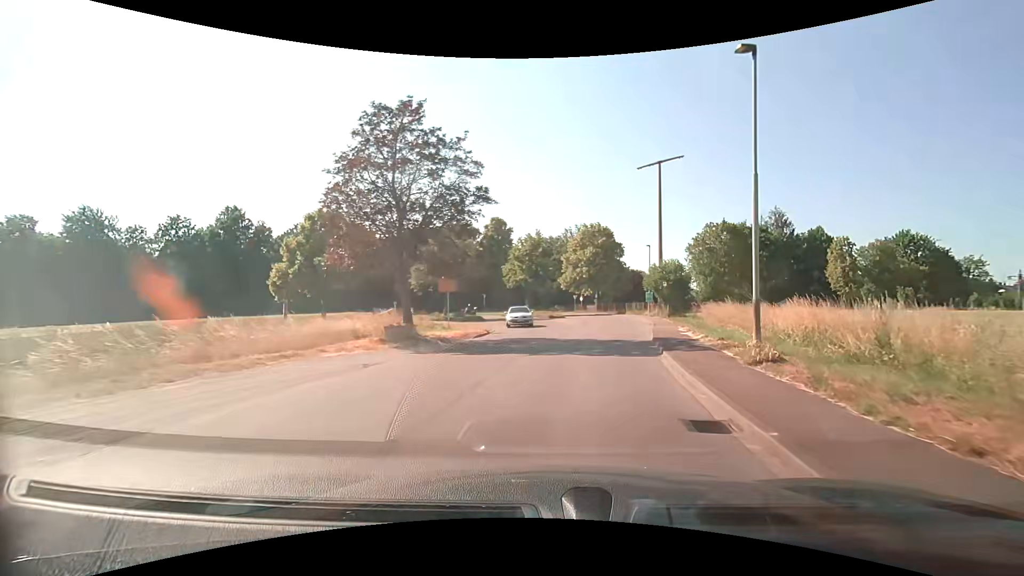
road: unclassified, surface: asphalt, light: Day
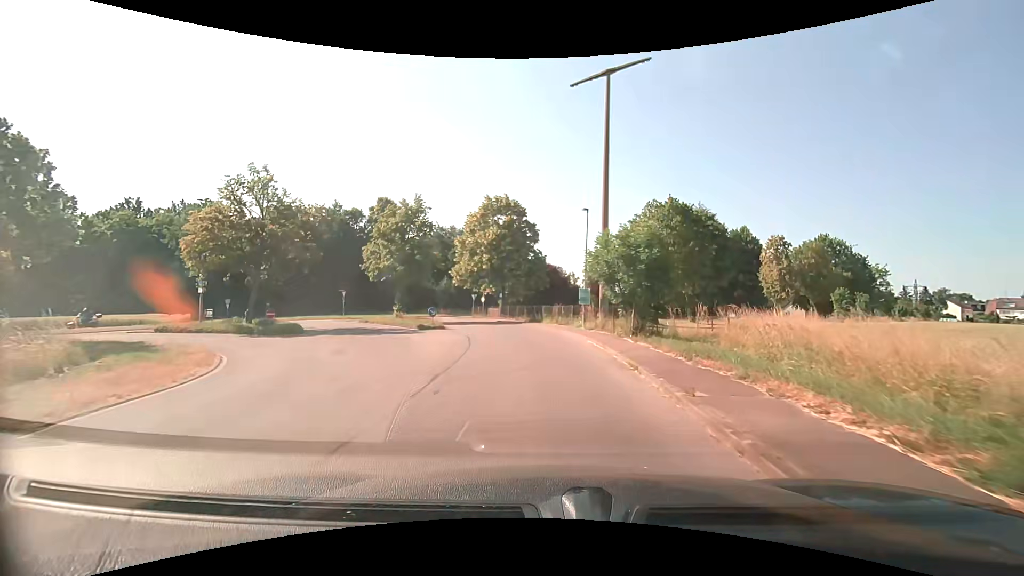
(+2.3, +19.7) m; +11°
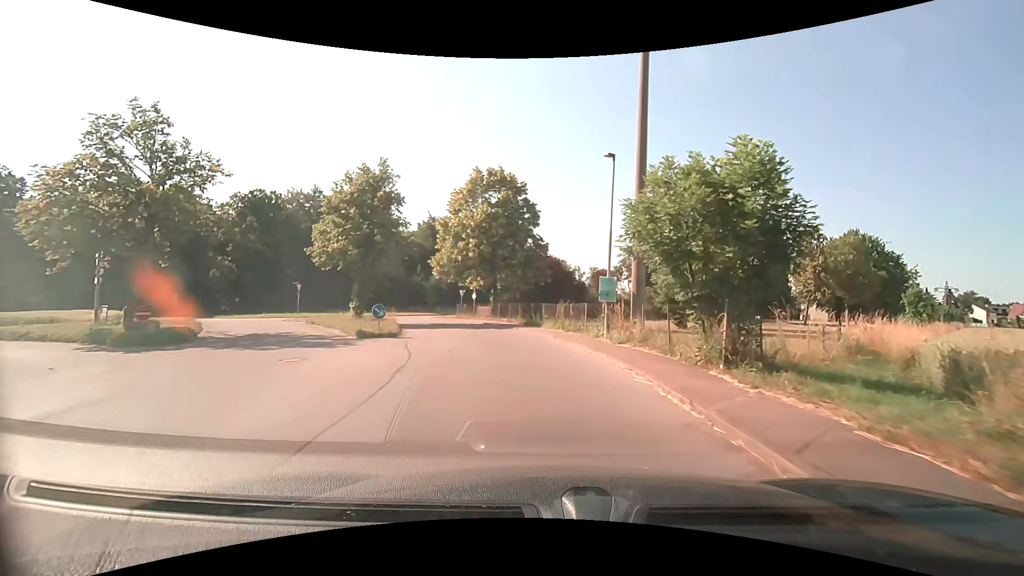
(0.0, +9.5) m; 0°
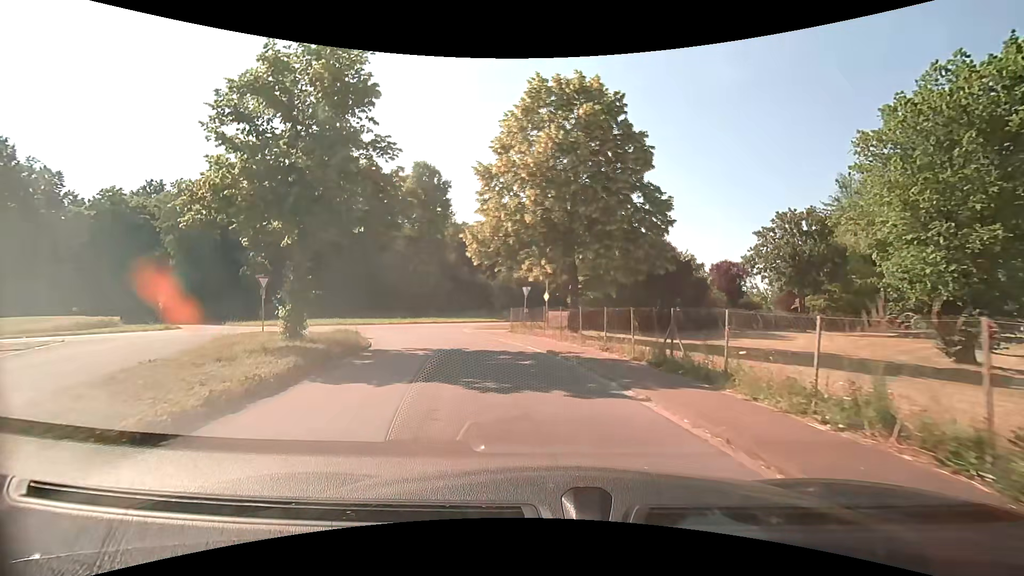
(-1.4, +17.2) m; -11°
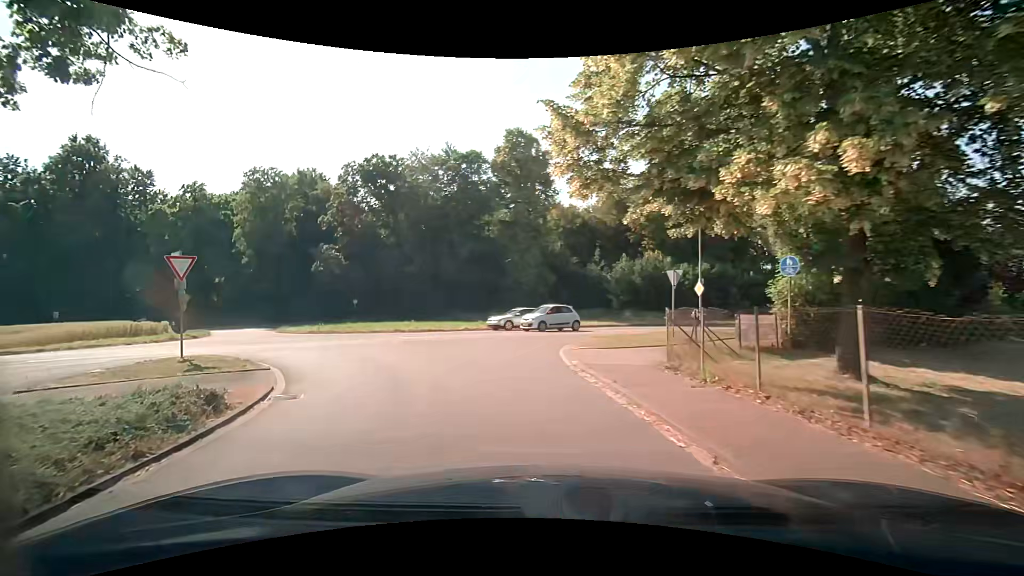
(-1.1, +14.4) m; -12°
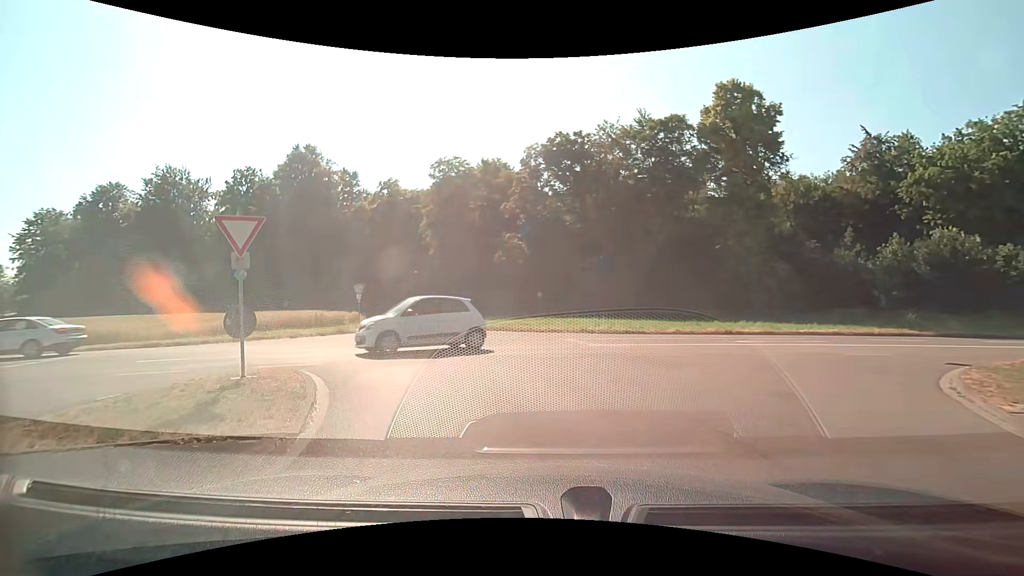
(-1.4, +7.3) m; -22°
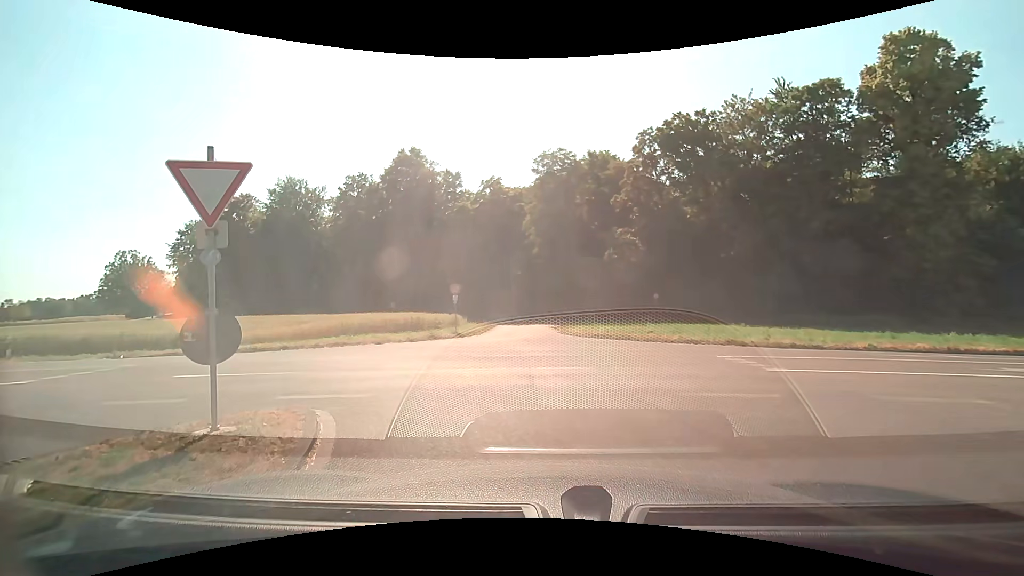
(-0.5, +4.2) m; -13°
